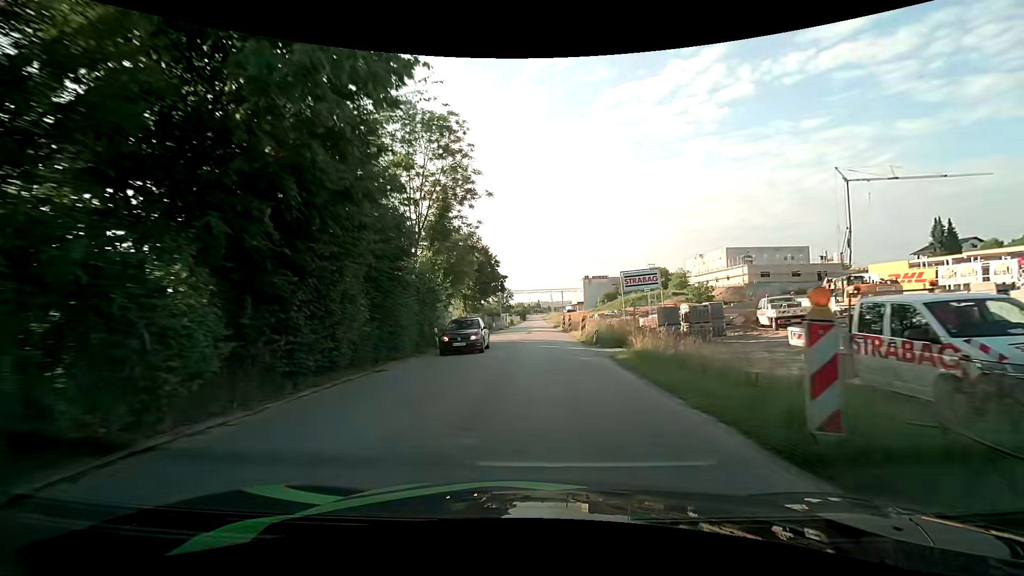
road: unclassified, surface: asphalt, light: Day
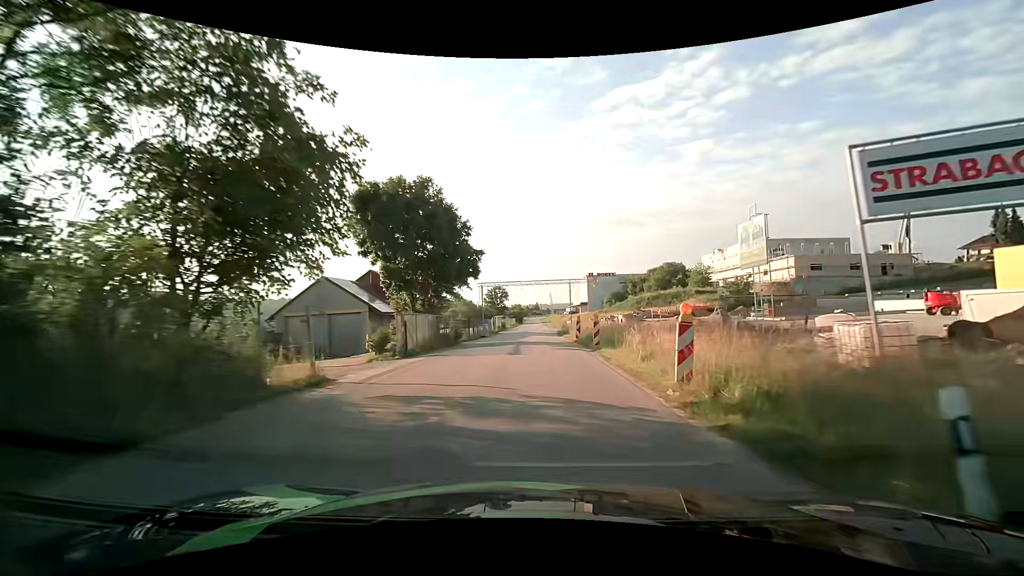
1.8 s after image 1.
(+0.1, +21.6) m; 0°
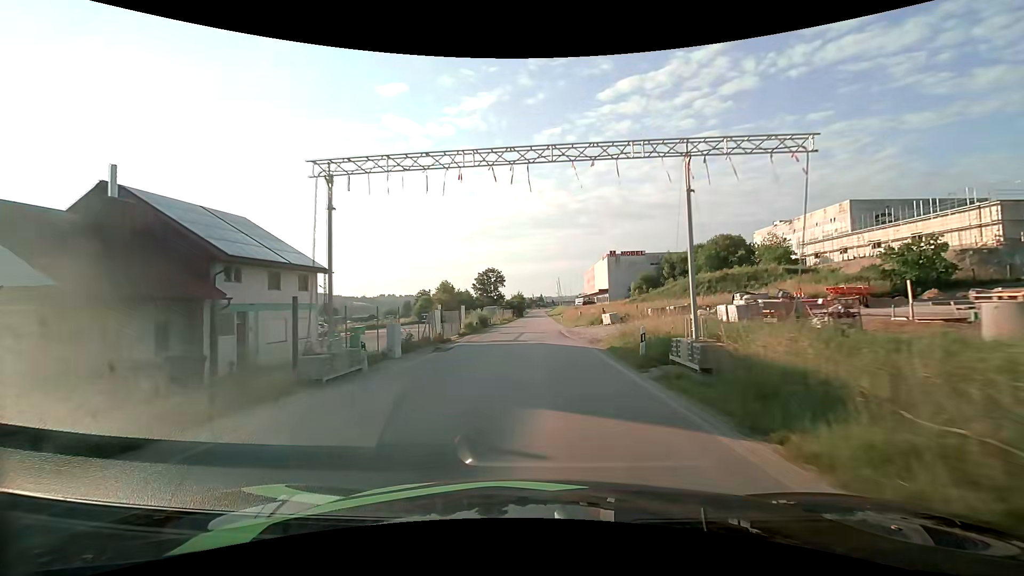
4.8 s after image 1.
(-0.6, +39.2) m; -1°
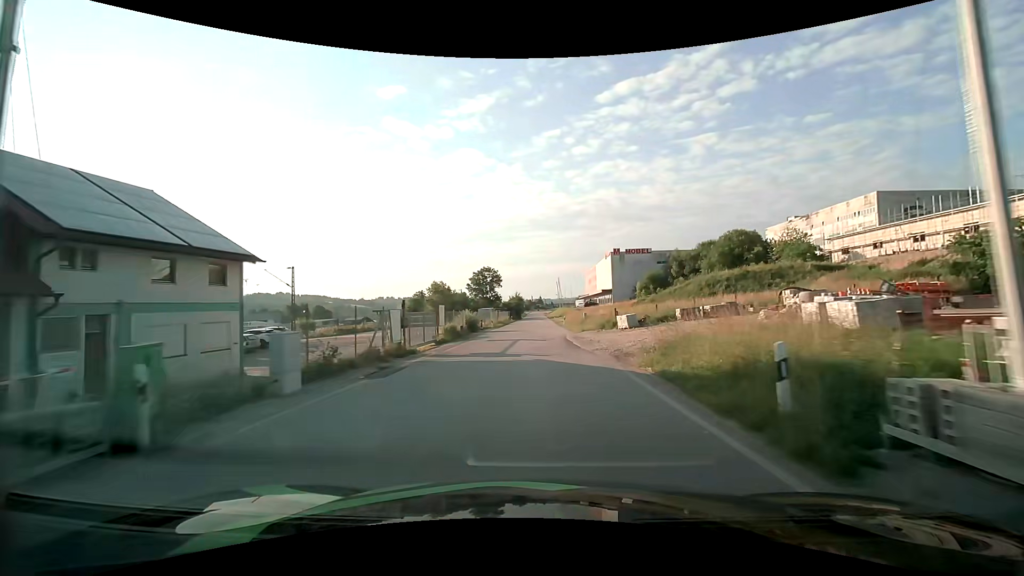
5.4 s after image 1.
(0.0, +8.2) m; 0°
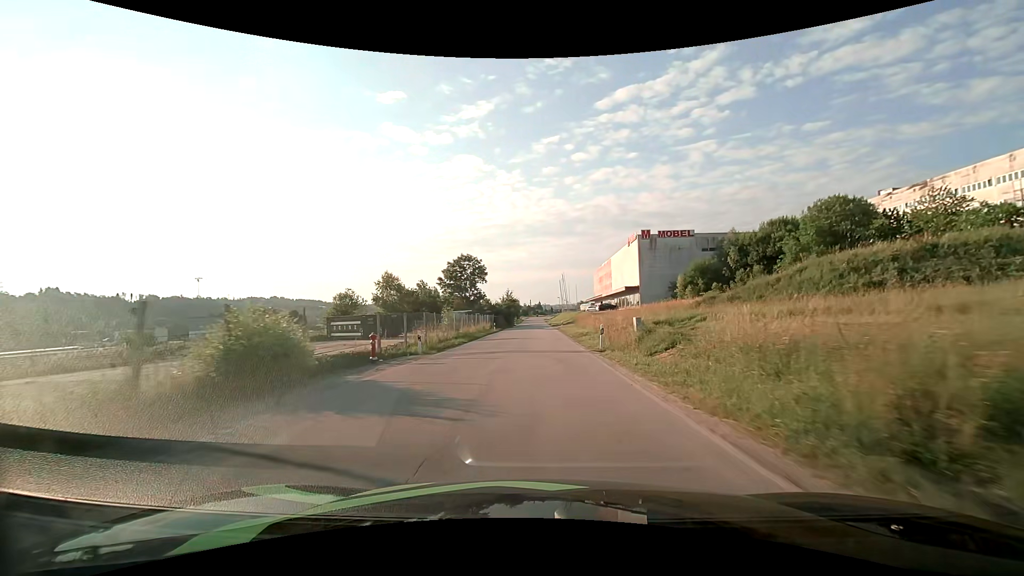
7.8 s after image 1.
(+0.1, +33.5) m; 0°
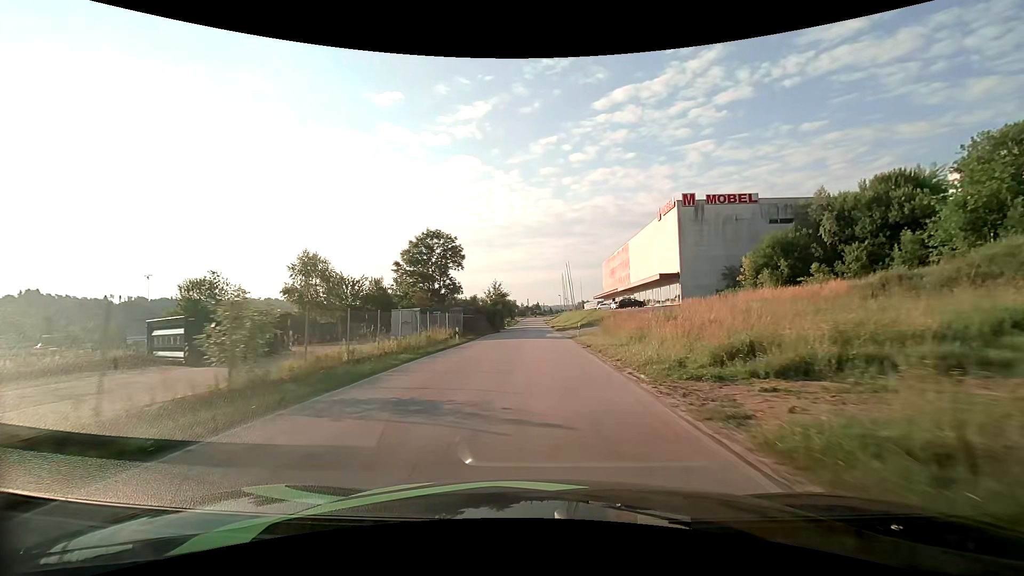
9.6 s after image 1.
(+0.1, +25.7) m; 0°
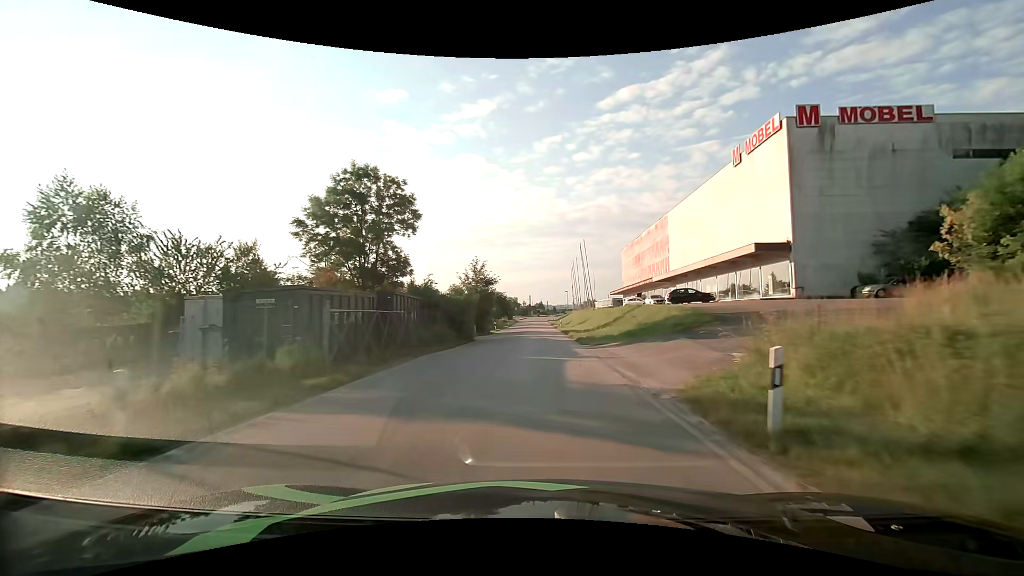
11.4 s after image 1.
(0.0, +26.0) m; 0°
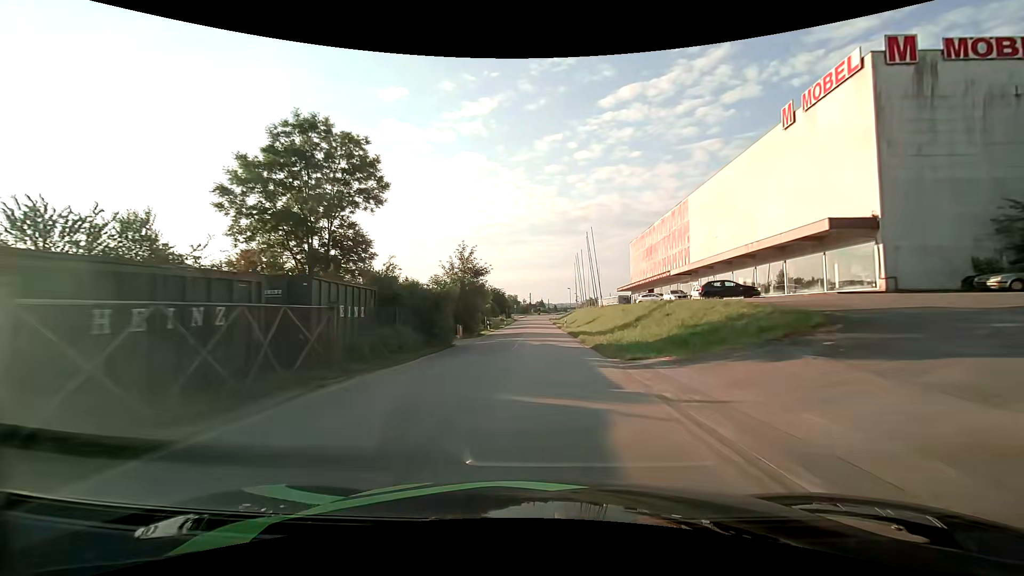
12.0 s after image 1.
(0.0, +8.7) m; 0°
(0, +10) (0, +20) (0, +30) (0, +40) (0, +50) (0, +60) (0, +70) (0, +80) (0, +90) (0, +100) m
